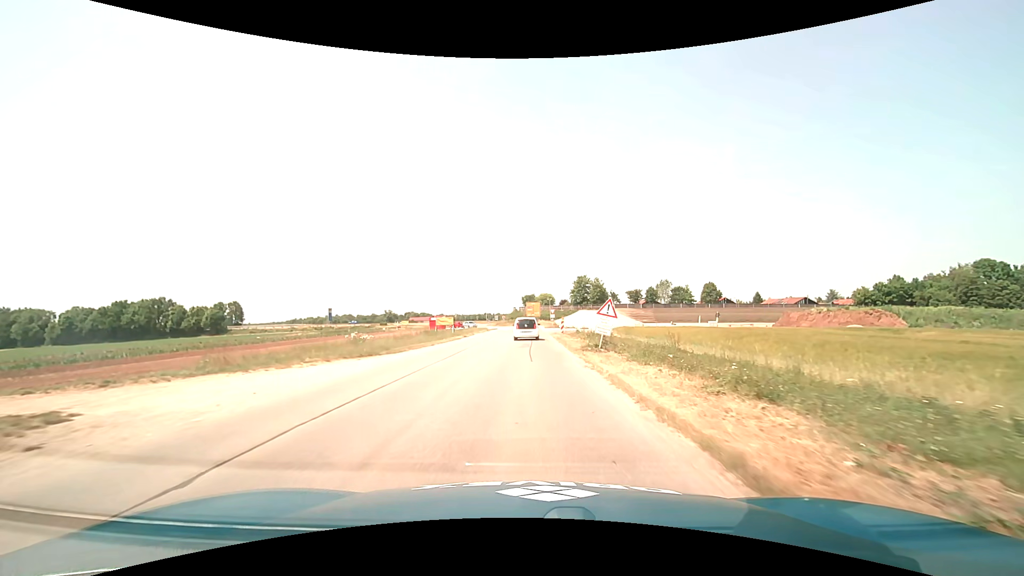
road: tertiary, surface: asphalt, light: Day
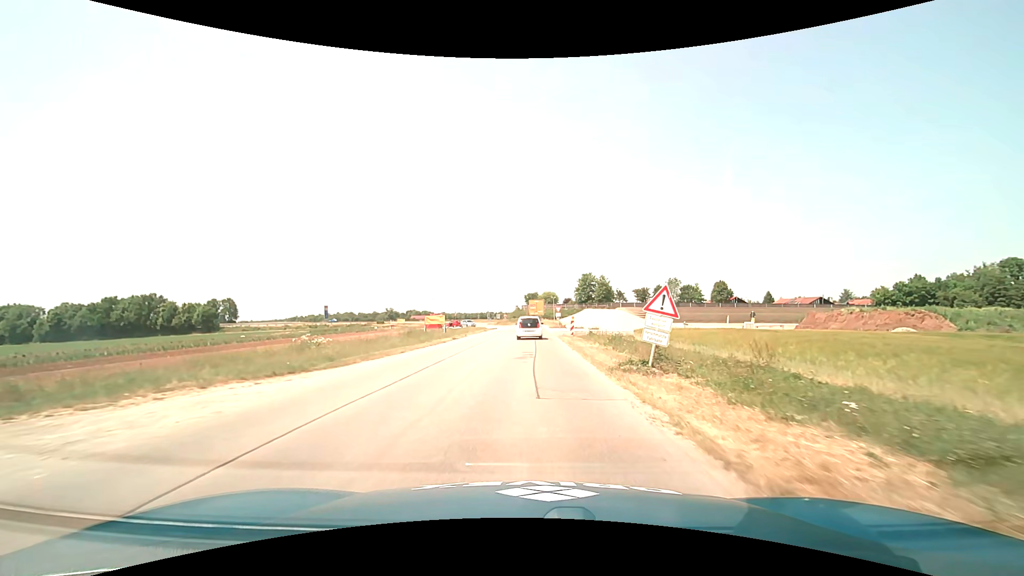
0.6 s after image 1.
(0.0, +7.4) m; 0°
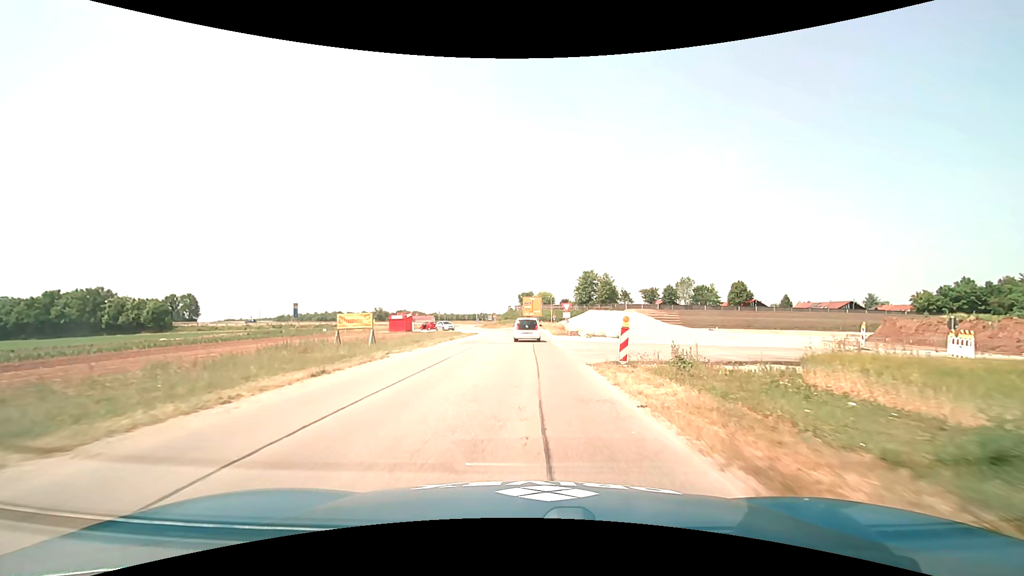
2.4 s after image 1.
(+0.1, +21.5) m; +1°
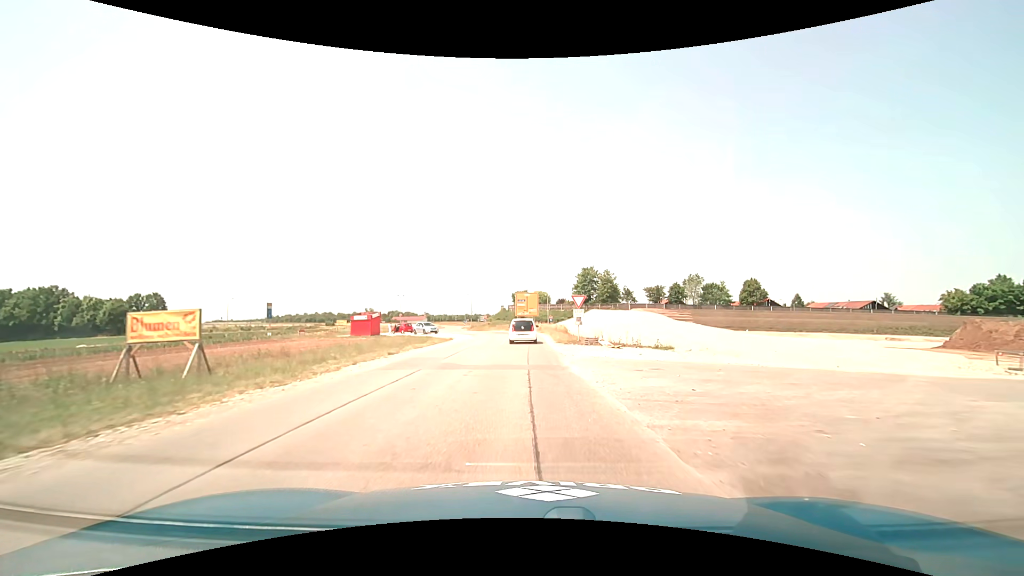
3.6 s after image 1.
(+0.1, +14.2) m; +1°
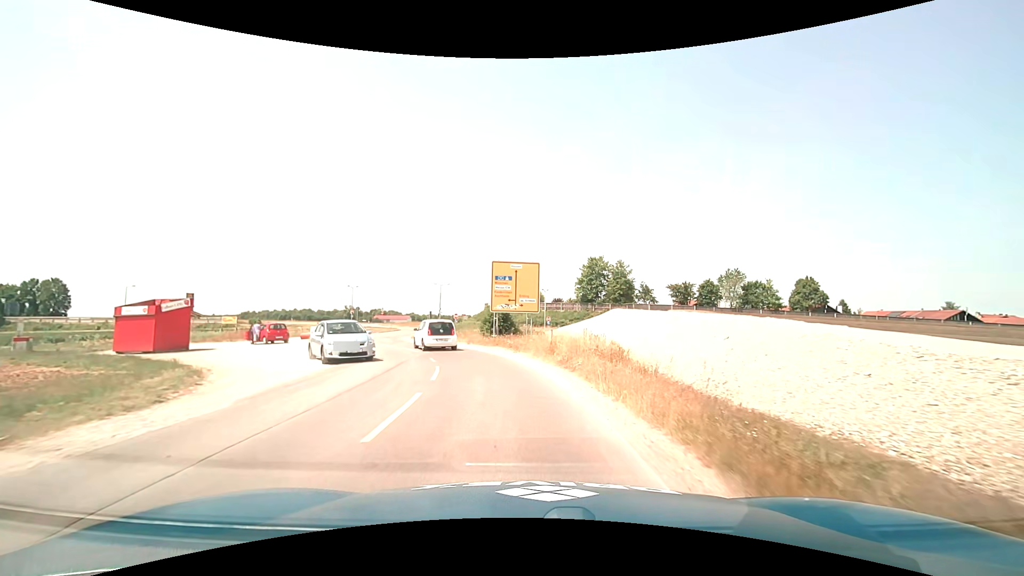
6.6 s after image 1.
(-0.1, +34.8) m; +1°
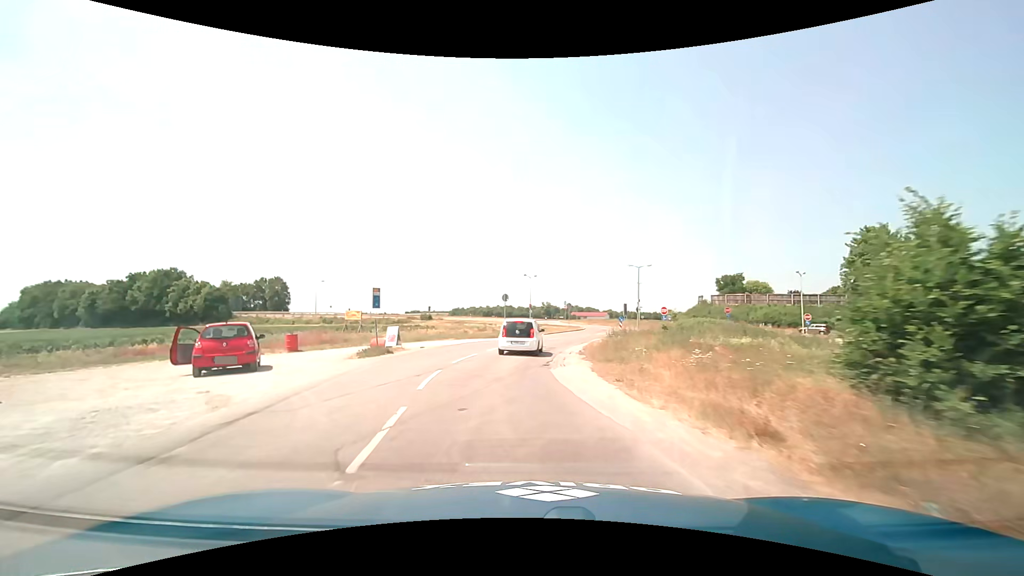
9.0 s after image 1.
(-3.6, +25.0) m; -21°
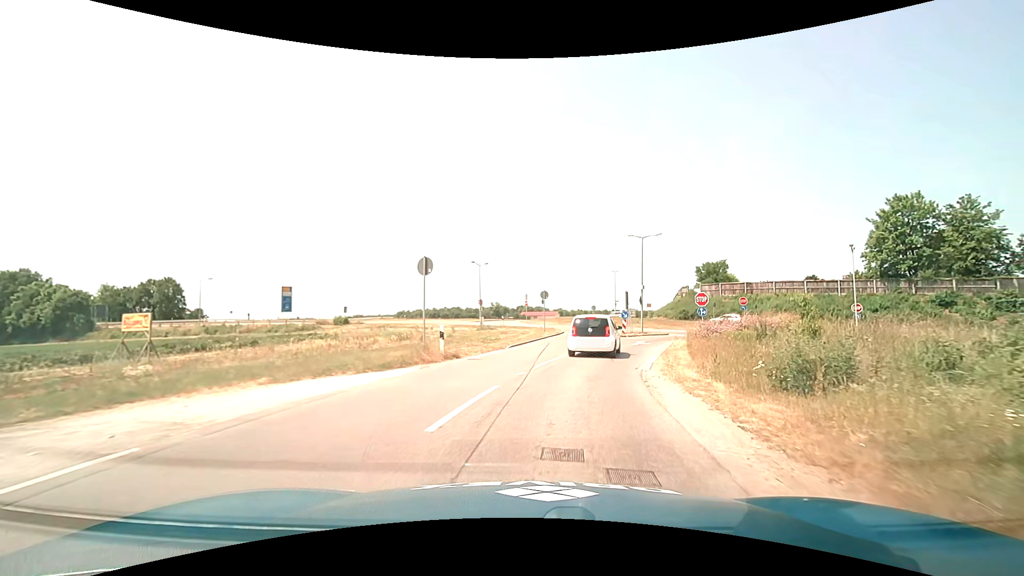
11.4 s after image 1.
(-0.7, +22.0) m; +5°
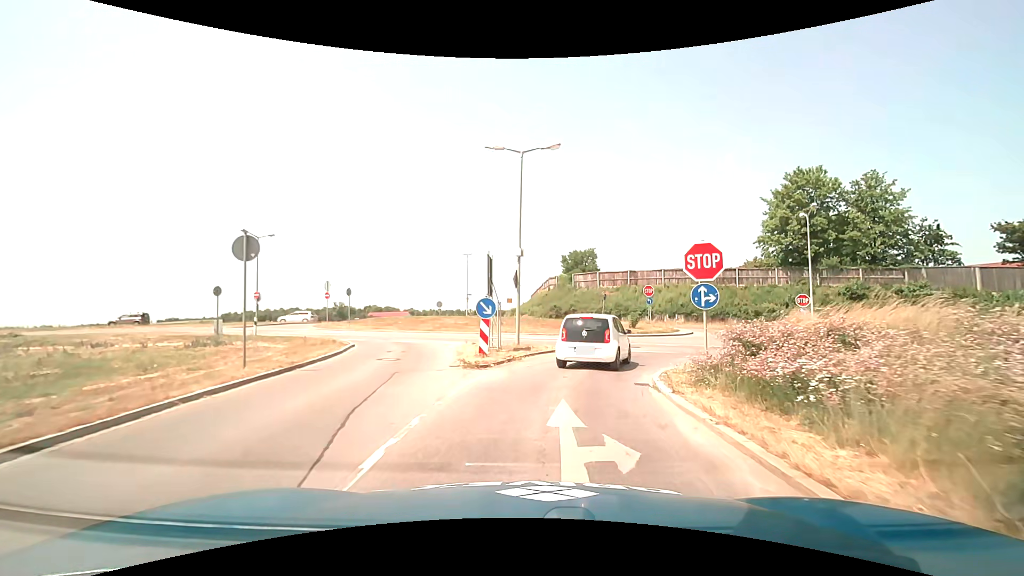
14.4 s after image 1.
(+3.5, +22.7) m; +17°
(0, +10) (+4, +19) (+10, +27) (+14, +36) (+13, +46) (+6, +53) (-3, +57) (-12, +59) (-22, +60) (-32, +60) m
